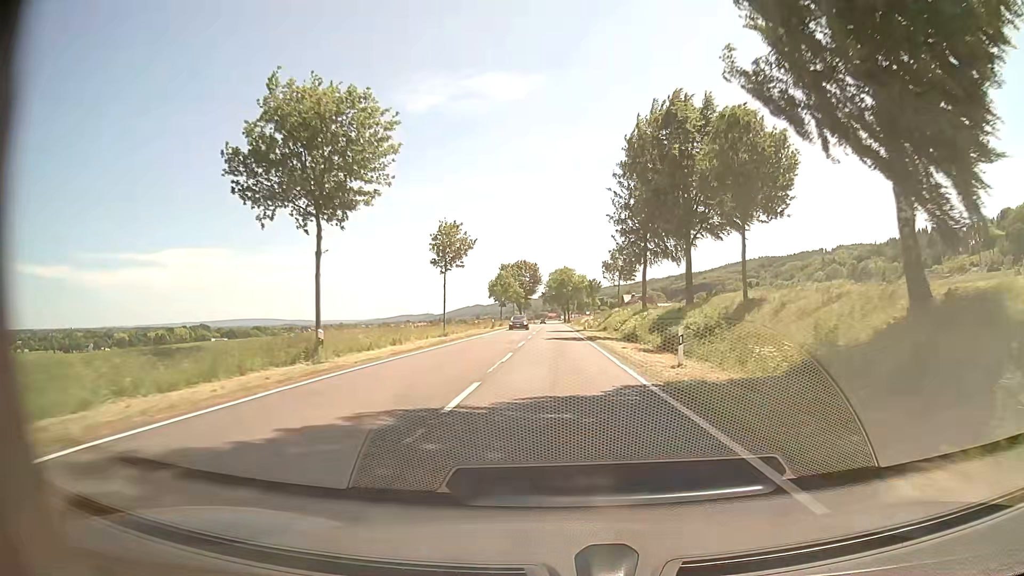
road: tertiary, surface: asphalt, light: Day
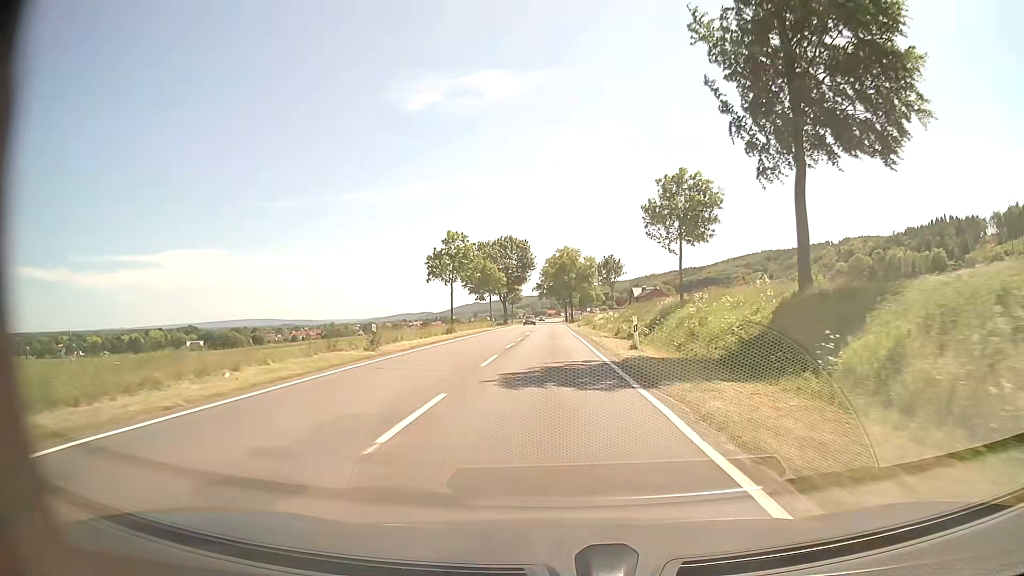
(-0.2, +43.9) m; 0°
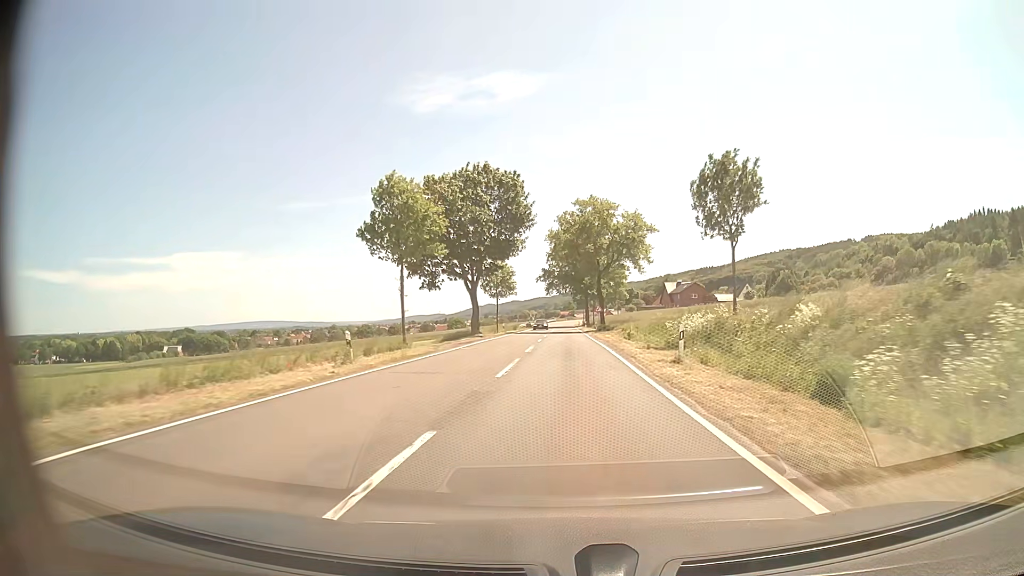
(-0.5, +54.9) m; -1°
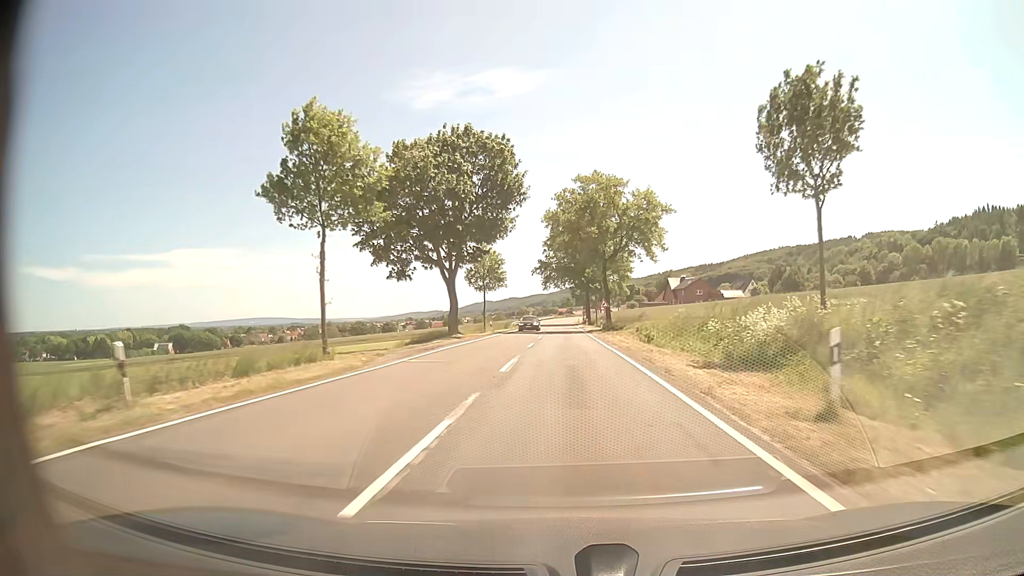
(0.0, +11.0) m; 0°
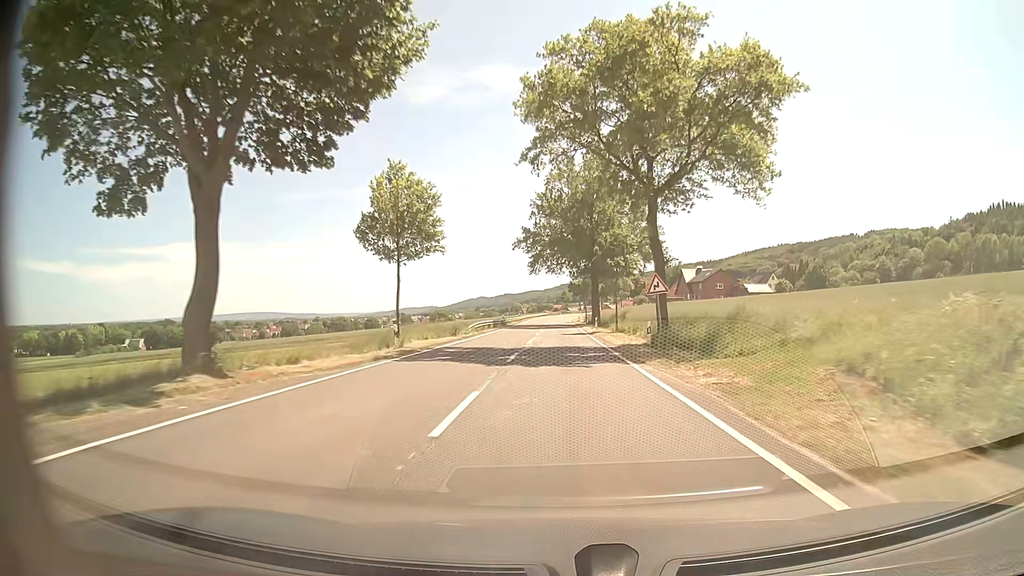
(+0.2, +32.9) m; 0°
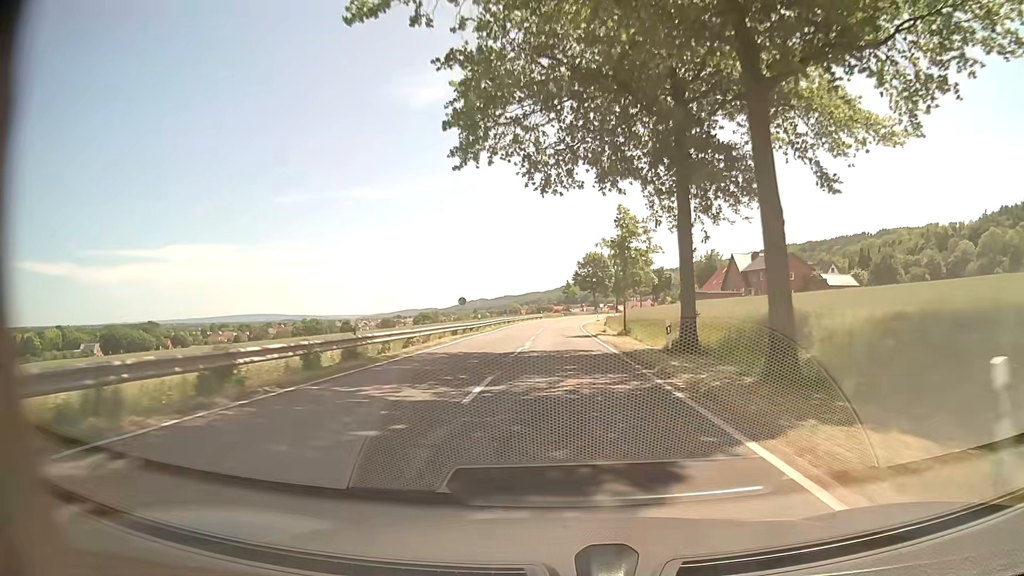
(0.0, +54.9) m; 0°
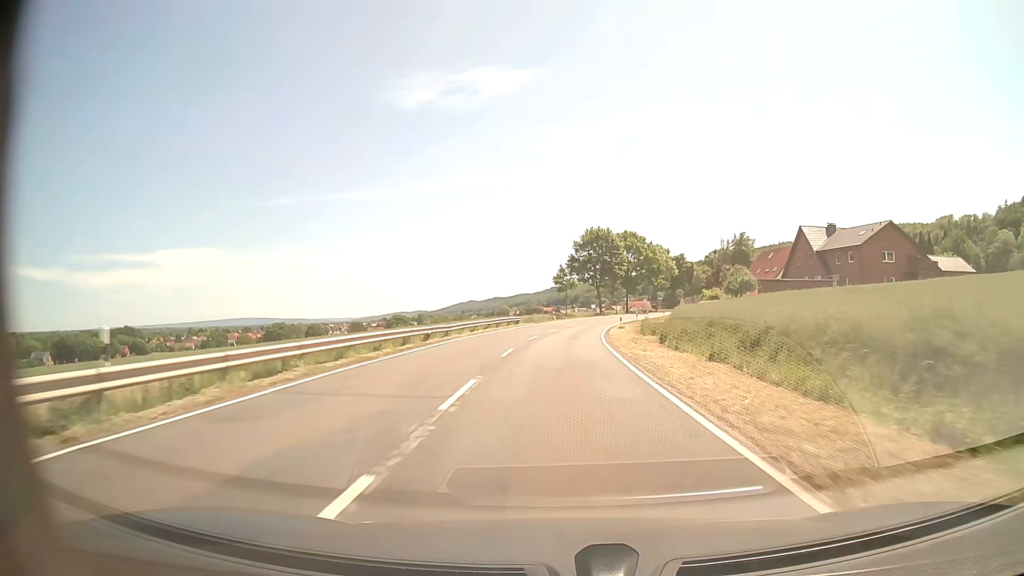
(+0.1, +43.8) m; +1°
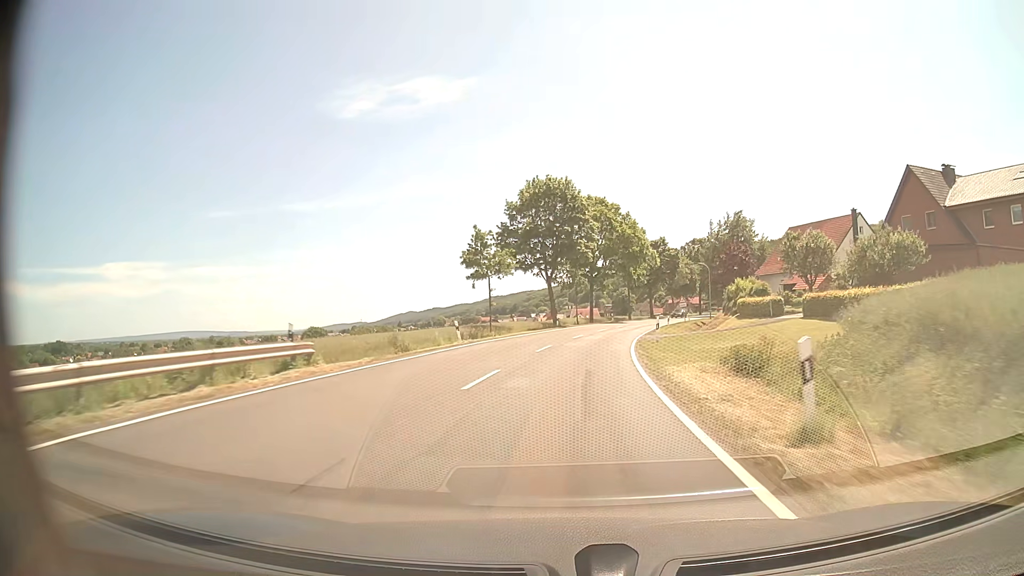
(+1.3, +43.7) m; +5°
(0, +10) (+1, +20) (+2, +30) (+3, +40) (+5, +50) (+7, +59) (+10, +69) (+12, +79) (+15, +88) (+19, +98) m
